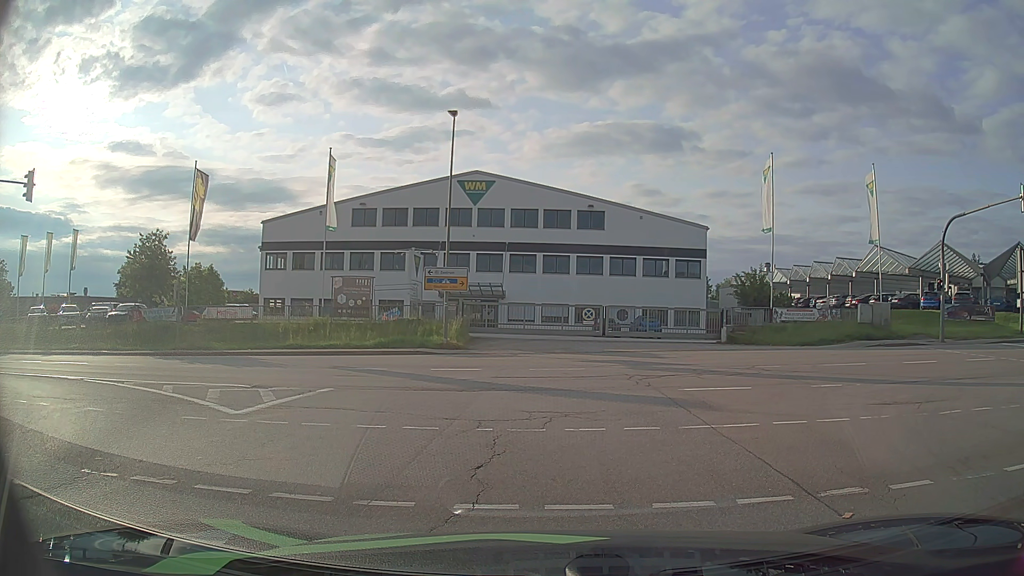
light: Day
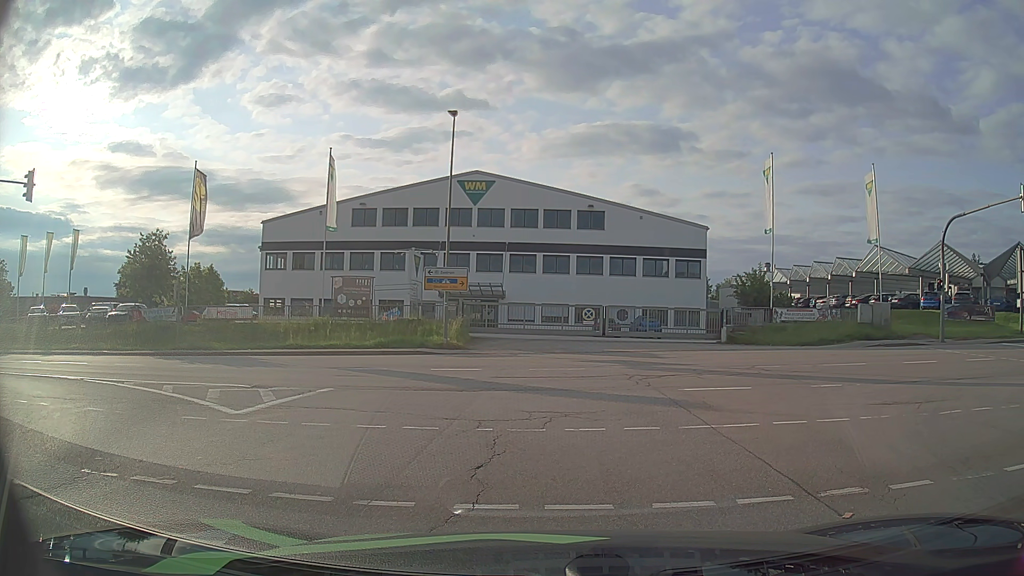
(0.0, 0.0) m; 0°
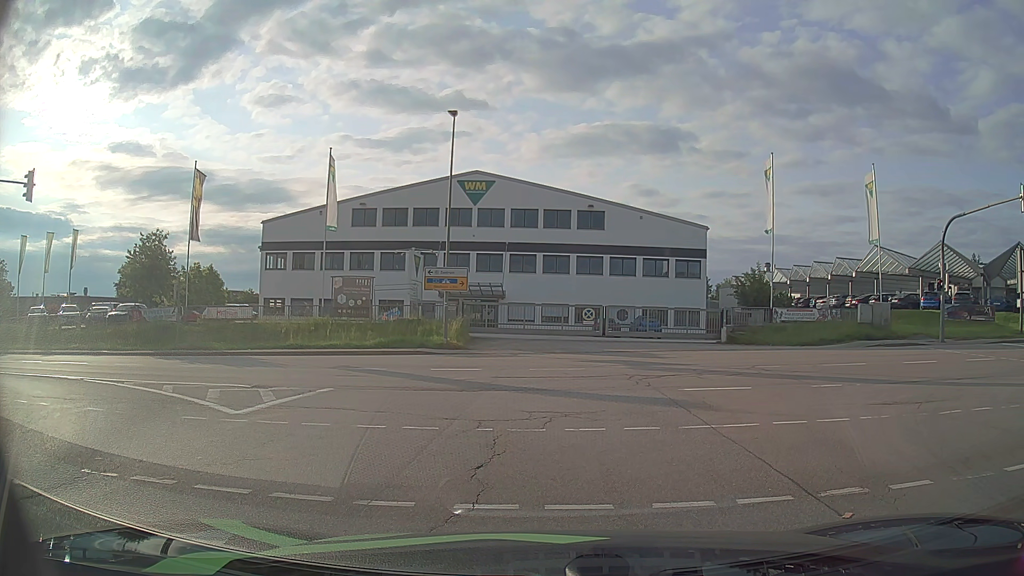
(0.0, 0.0) m; 0°
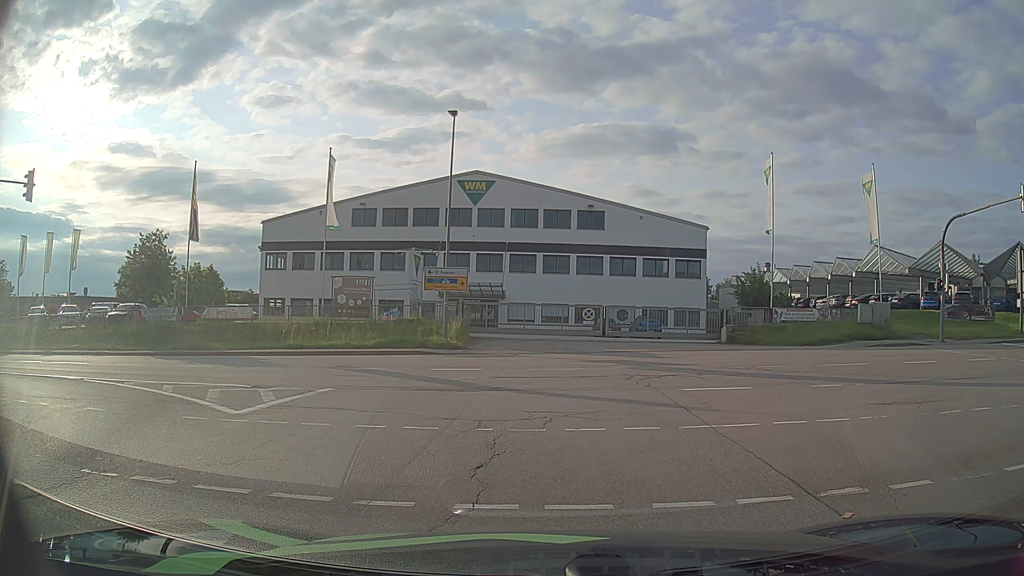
(0.0, 0.0) m; 0°
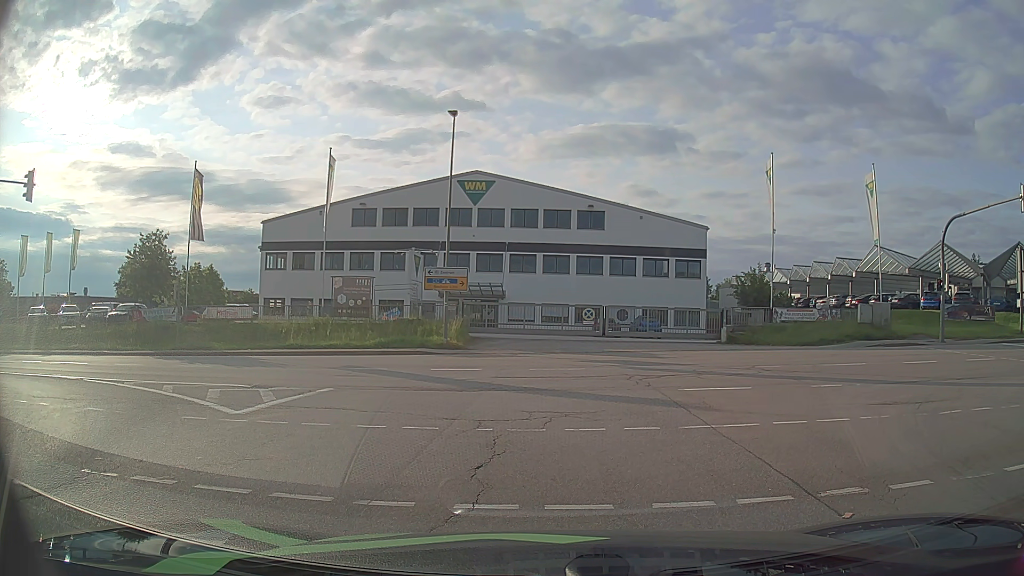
(0.0, 0.0) m; 0°
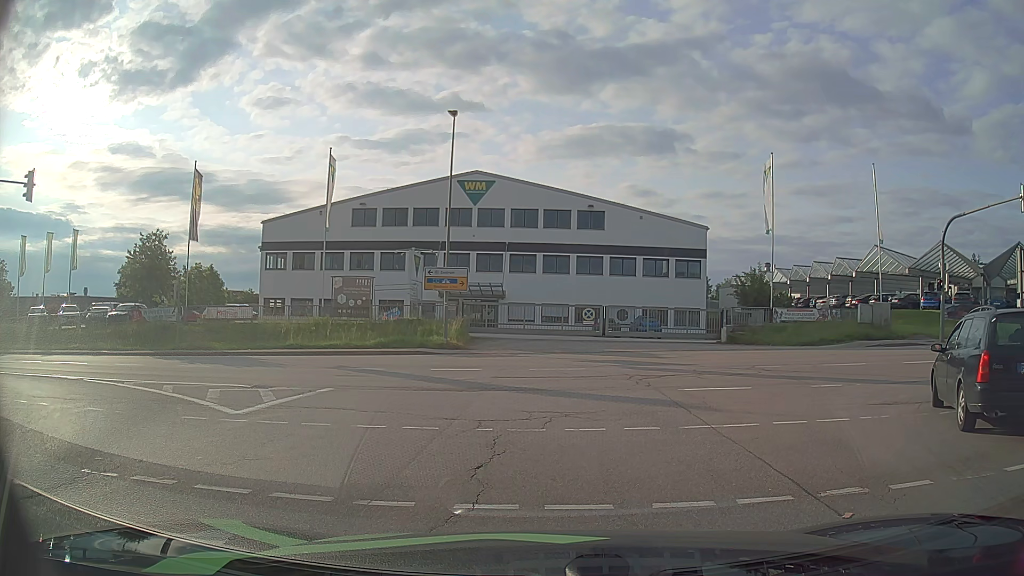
(0.0, 0.0) m; 0°
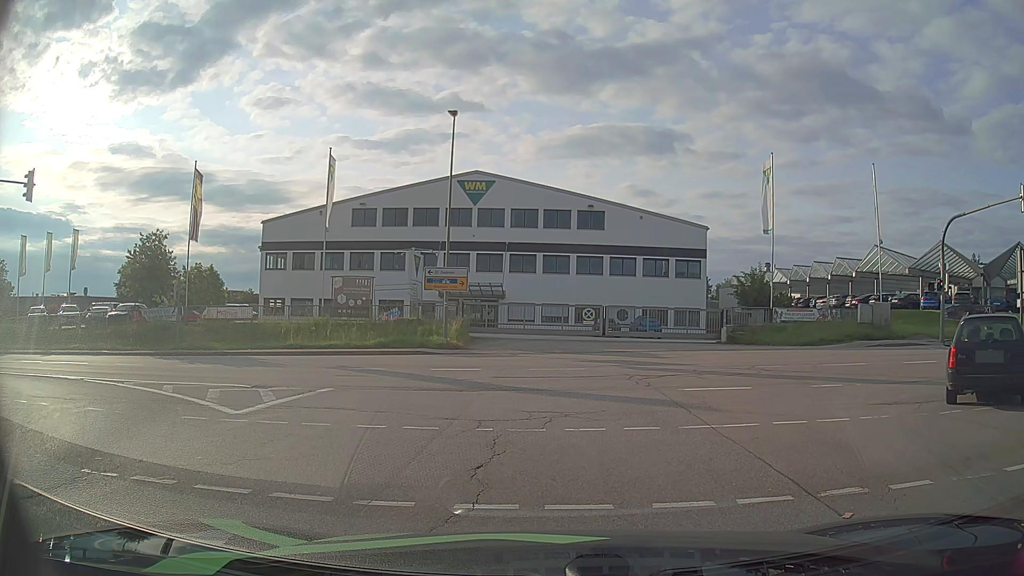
(0.0, 0.0) m; 0°
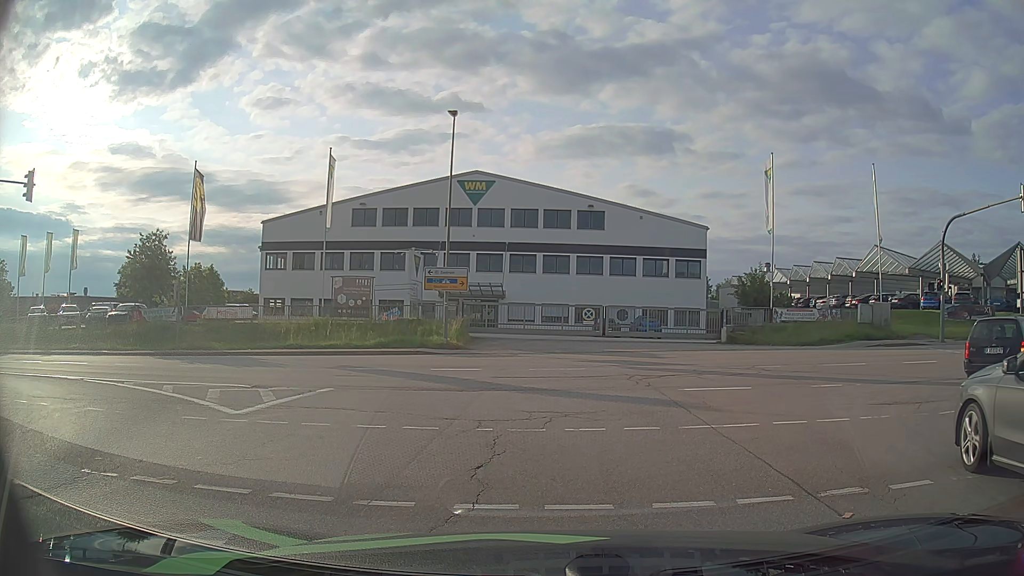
(0.0, 0.0) m; 0°
(0, +10) (-2, +20) (-10, +26) (-20, +27) (-30, +27) (-40, +27) (-50, +27) (-60, +26) (-70, +26) (-80, +26) m
